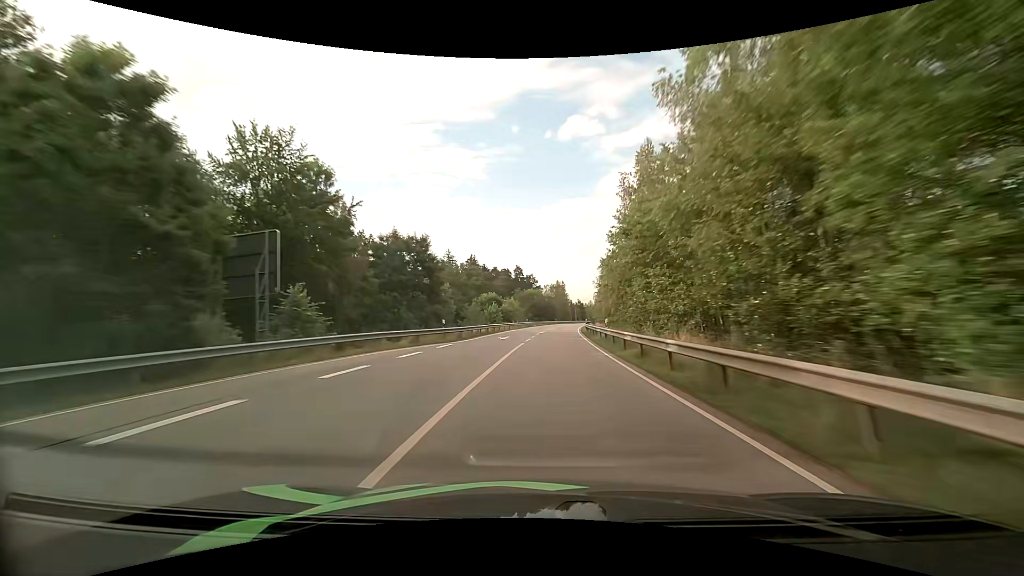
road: primary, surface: asphalt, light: Day
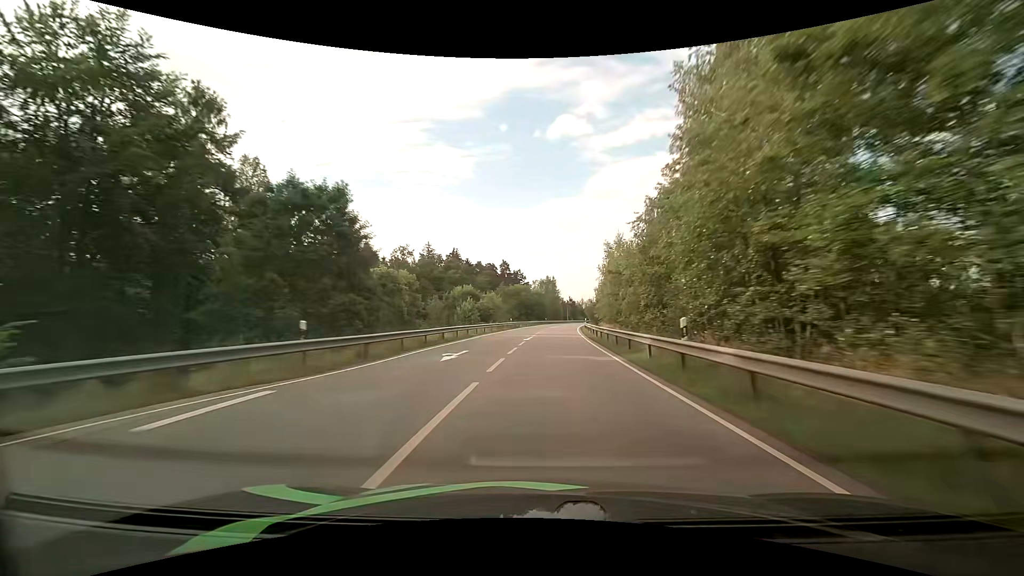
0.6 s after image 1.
(+0.1, +17.3) m; +1°
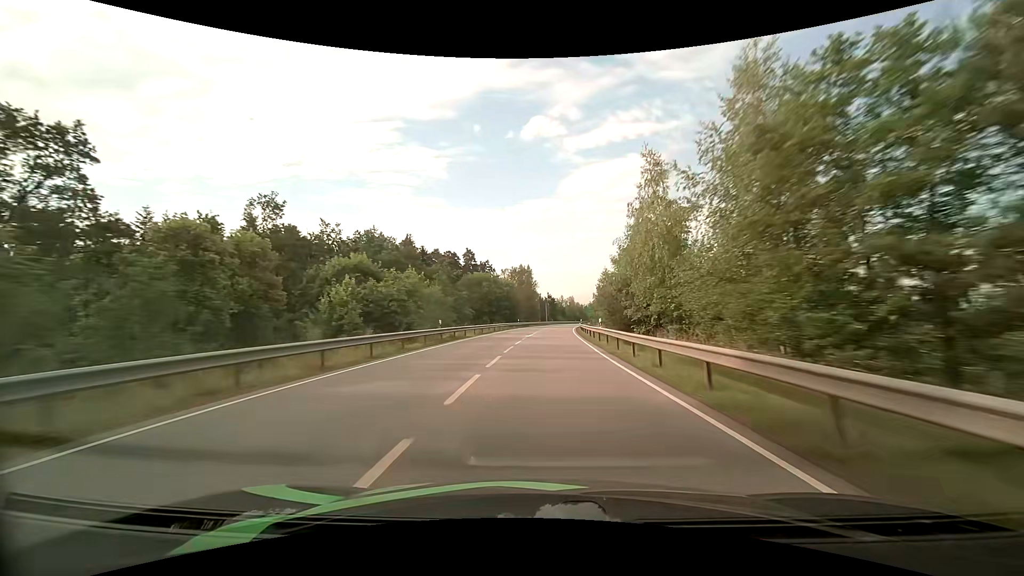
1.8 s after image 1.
(+1.0, +34.7) m; +3°
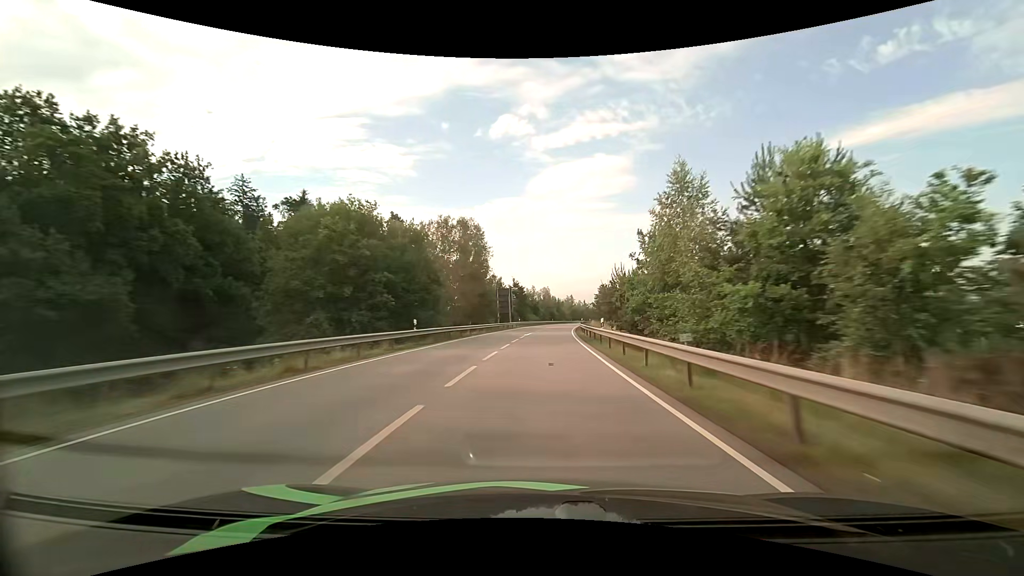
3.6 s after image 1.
(+1.7, +52.2) m; +4°
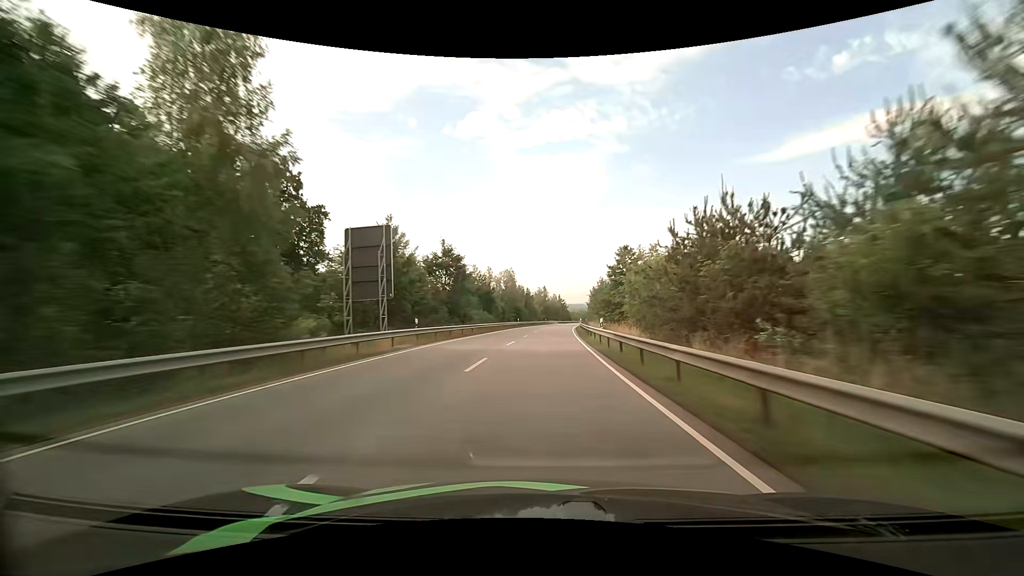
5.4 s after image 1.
(+1.6, +51.7) m; +4°
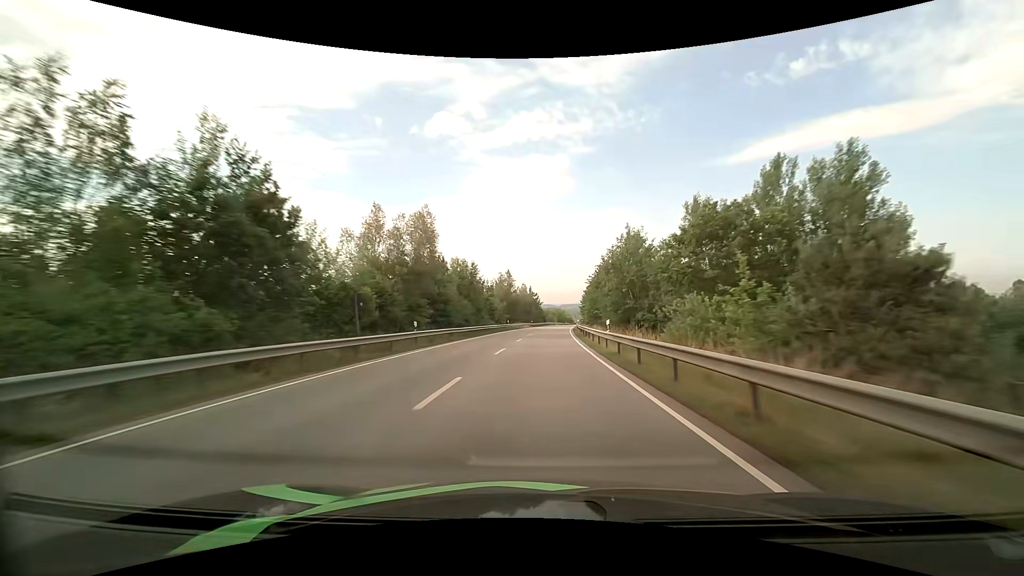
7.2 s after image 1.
(+1.6, +51.8) m; +4°
(0, +10) (0, +20) (0, +30) (+1, +40) (+1, +50) (+2, +60) (+2, +70) (+3, +80) (+4, +90) (+5, +100) m
